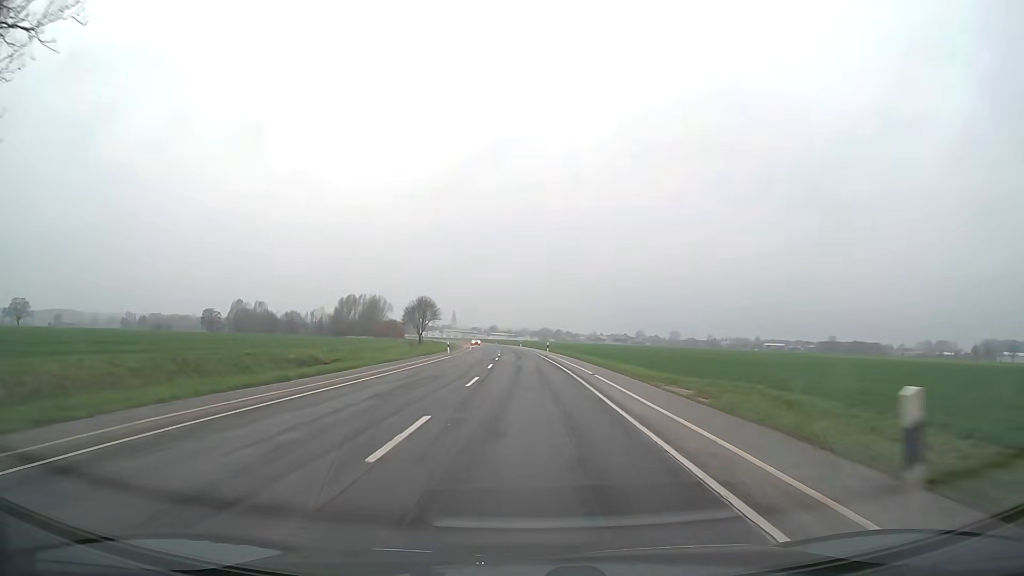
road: secondary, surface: asphalt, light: Day
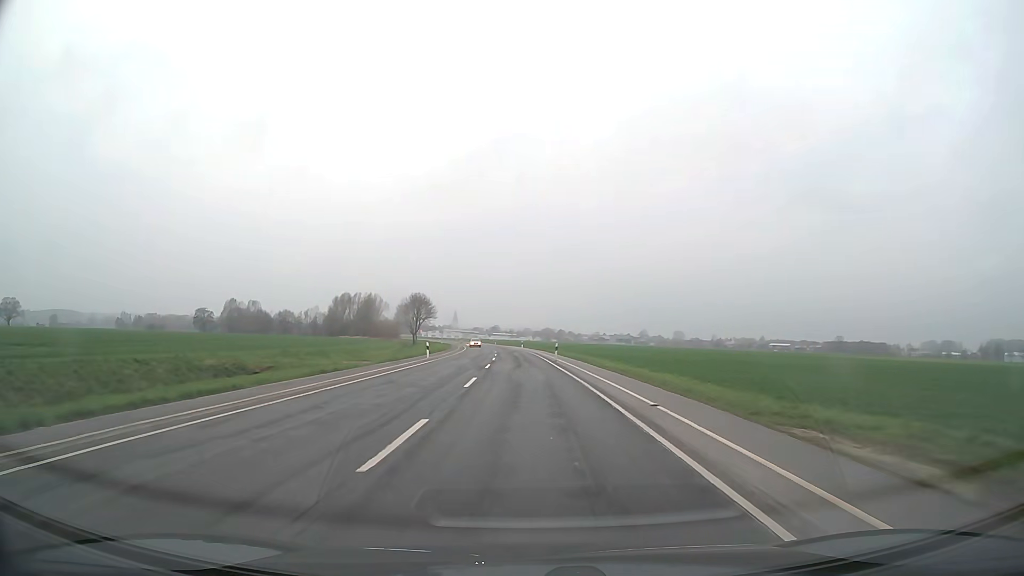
(0.0, +12.5) m; 0°
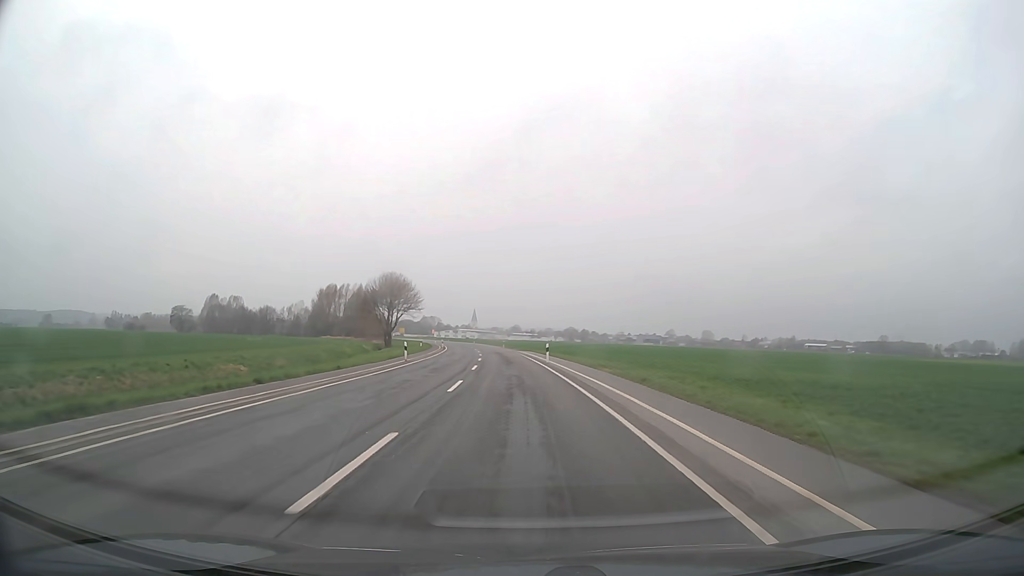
(-0.5, +50.0) m; -2°
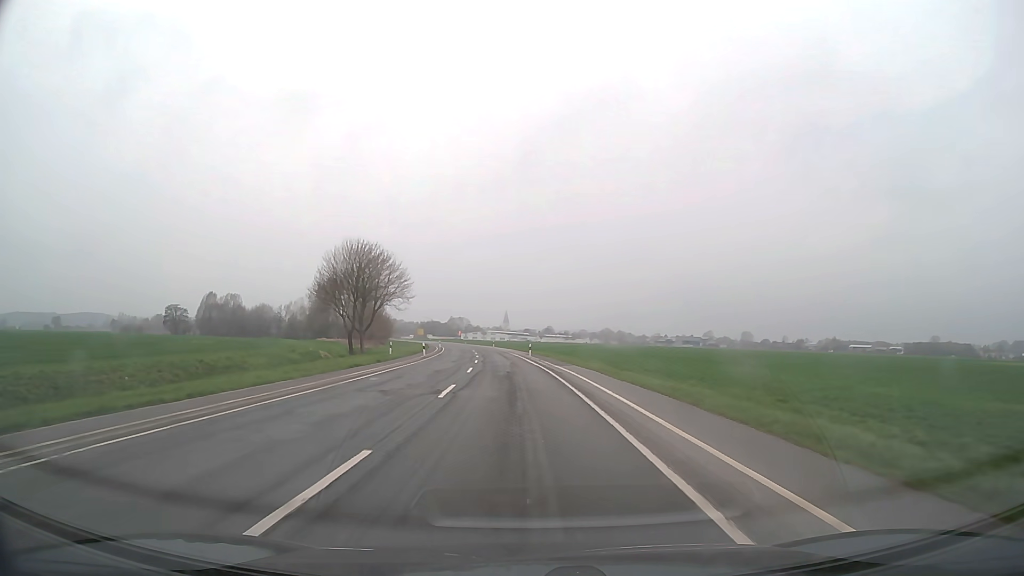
(-0.8, +37.5) m; -3°
